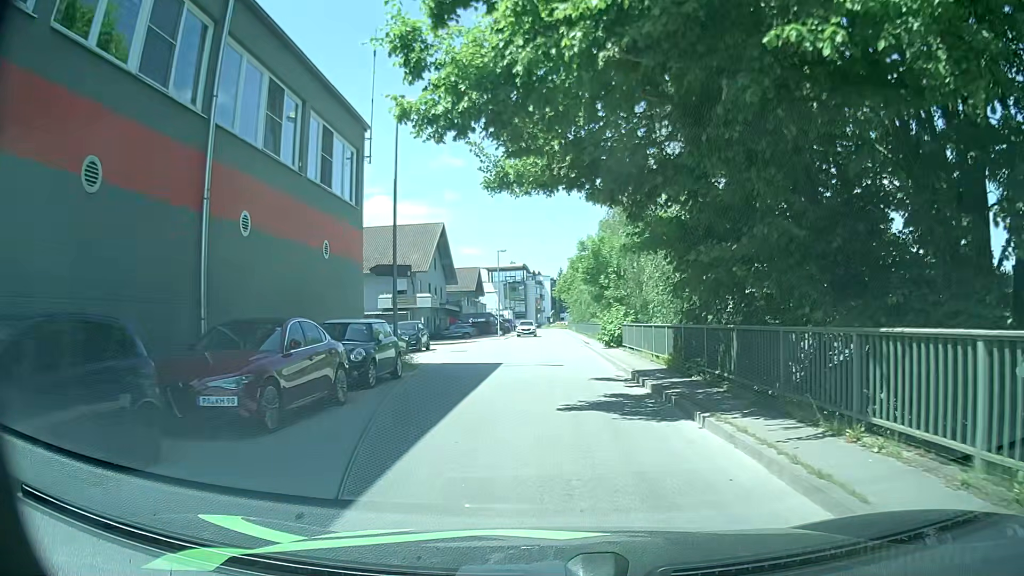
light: Day
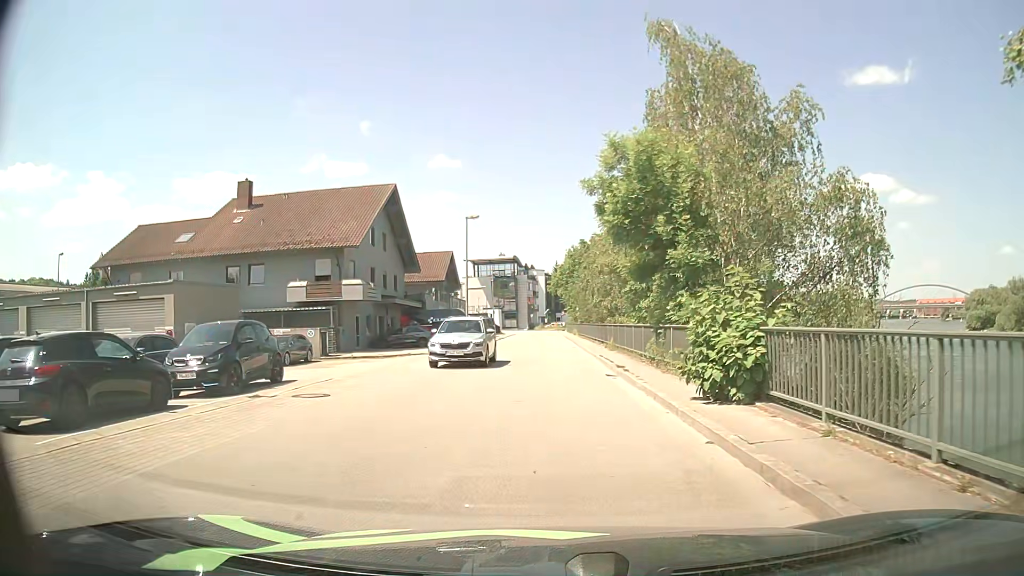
(-0.1, +19.9) m; +1°
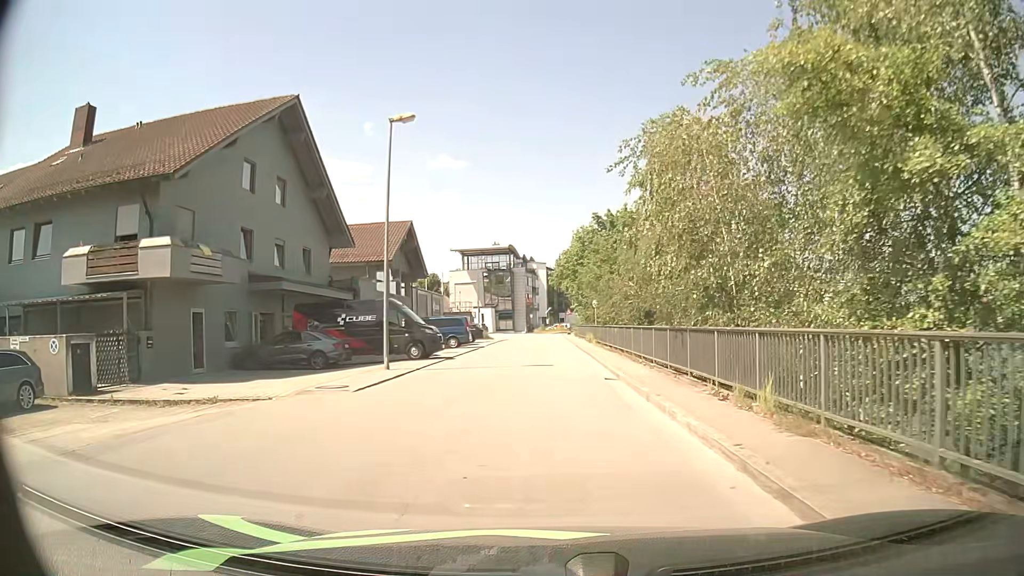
(-0.2, +20.6) m; 0°
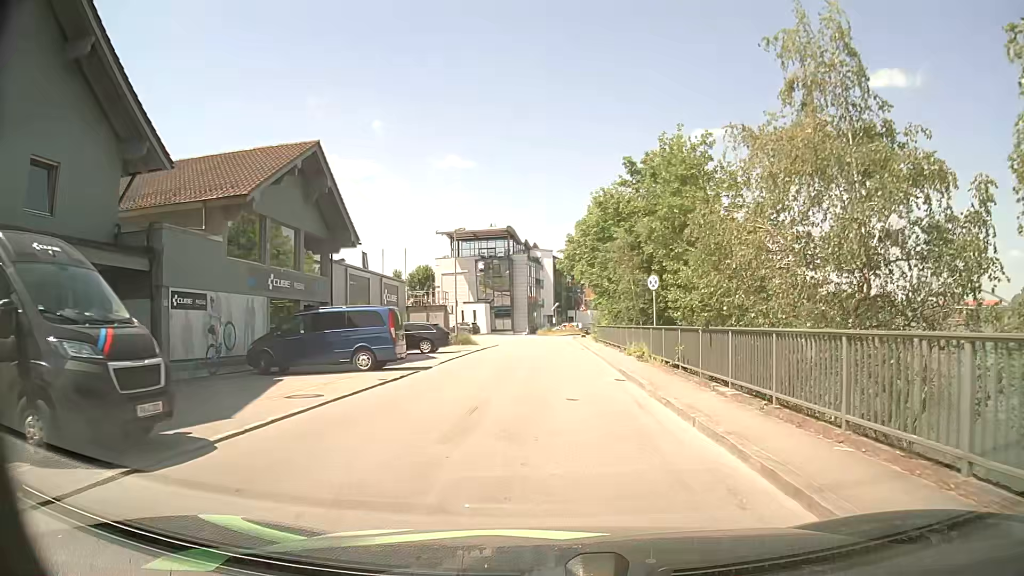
(-0.2, +20.6) m; -1°
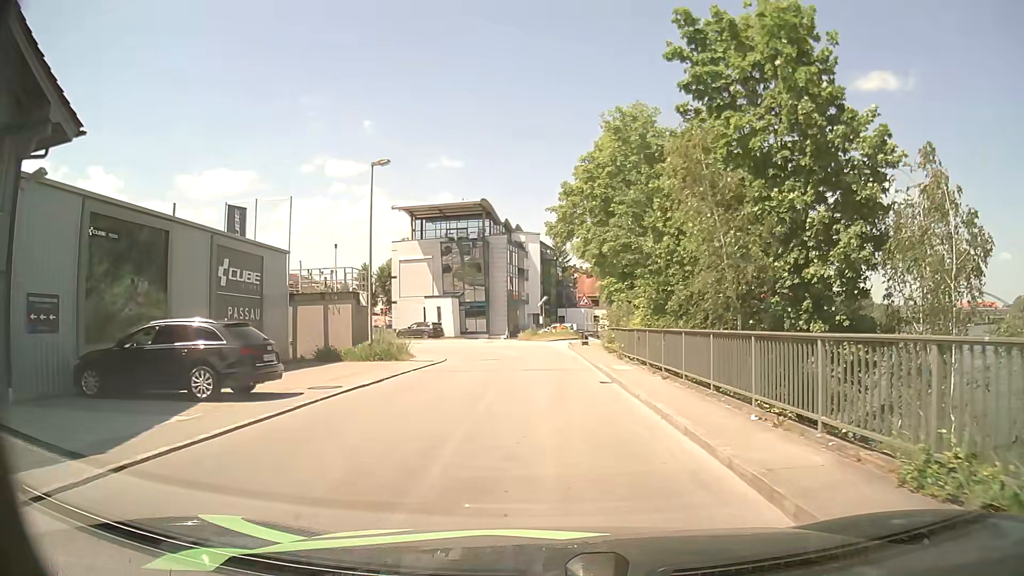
(+0.2, +20.2) m; +1°
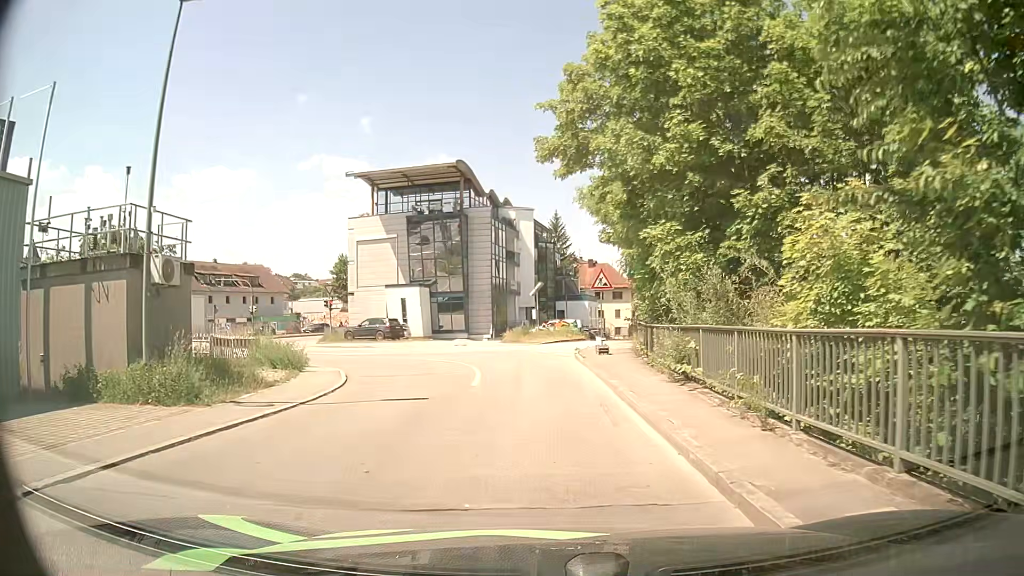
(+0.2, +15.8) m; 0°
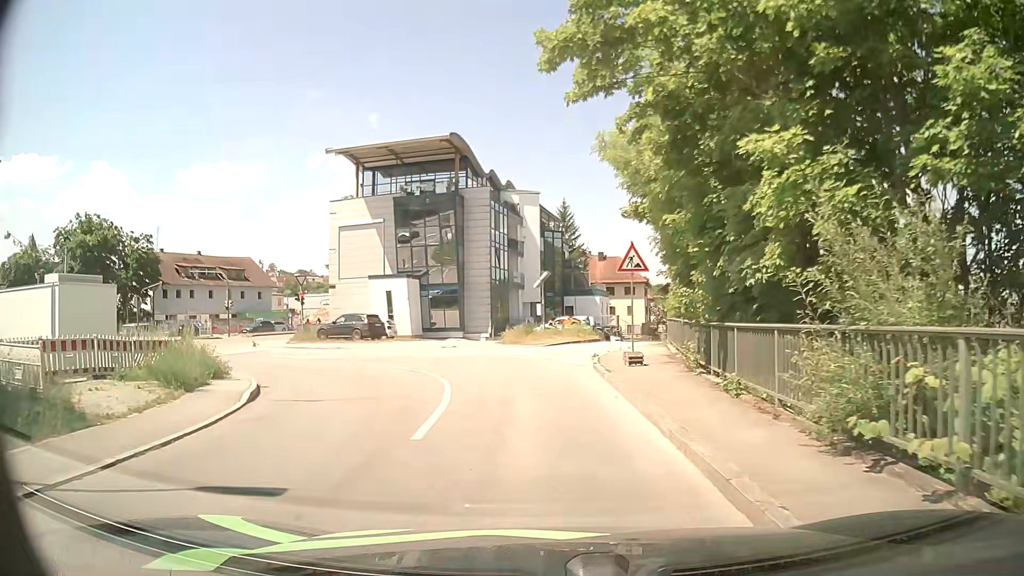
(+0.1, +7.2) m; 0°
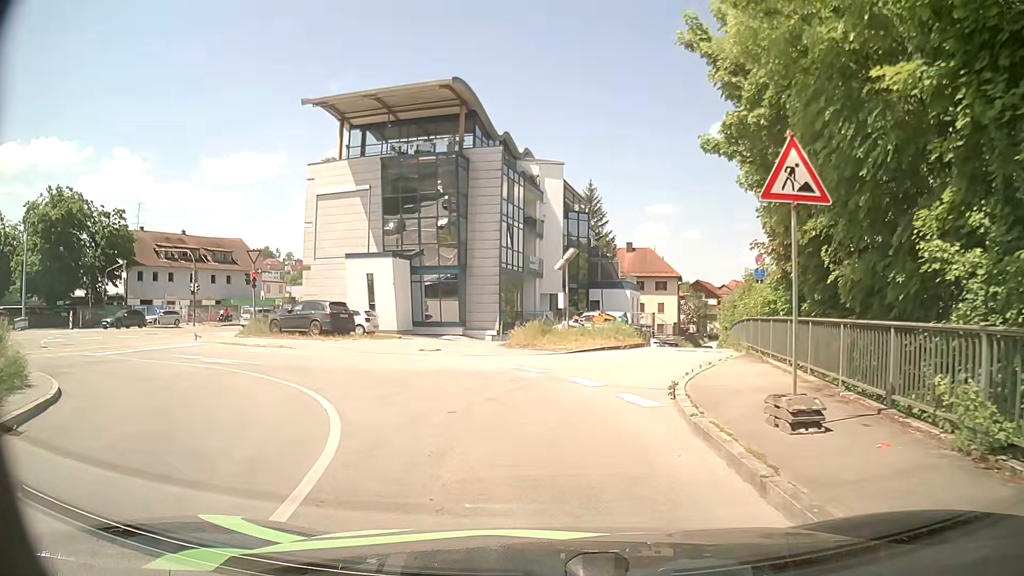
(-0.2, +10.2) m; -3°
(-1, +10) (-6, +18) (-14, +23) (-24, +25) (-33, +23) (-39, +15) (-42, +5) (-44, -5) (-45, -15) (-47, -25) m
